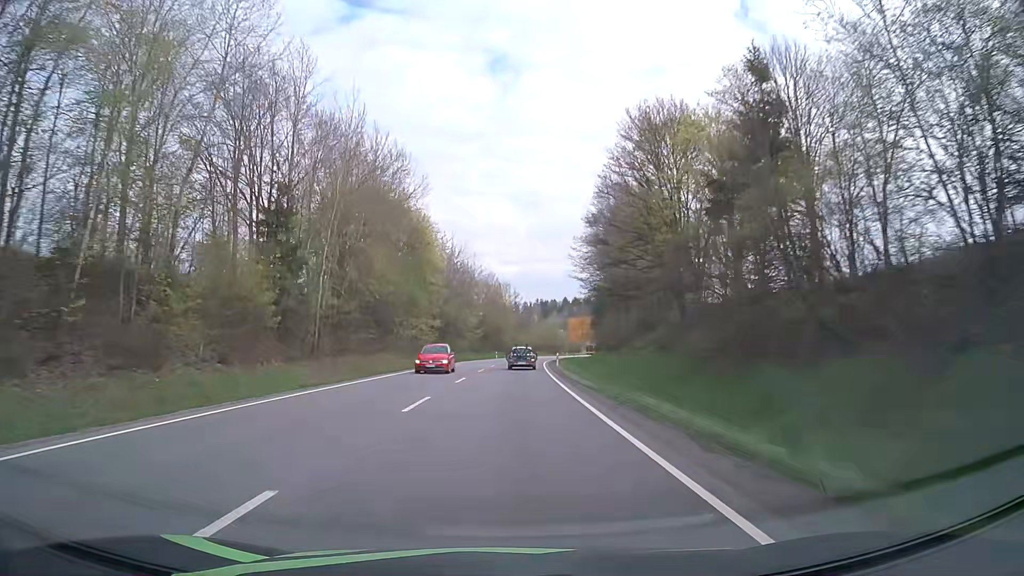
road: primary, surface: asphalt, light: Day
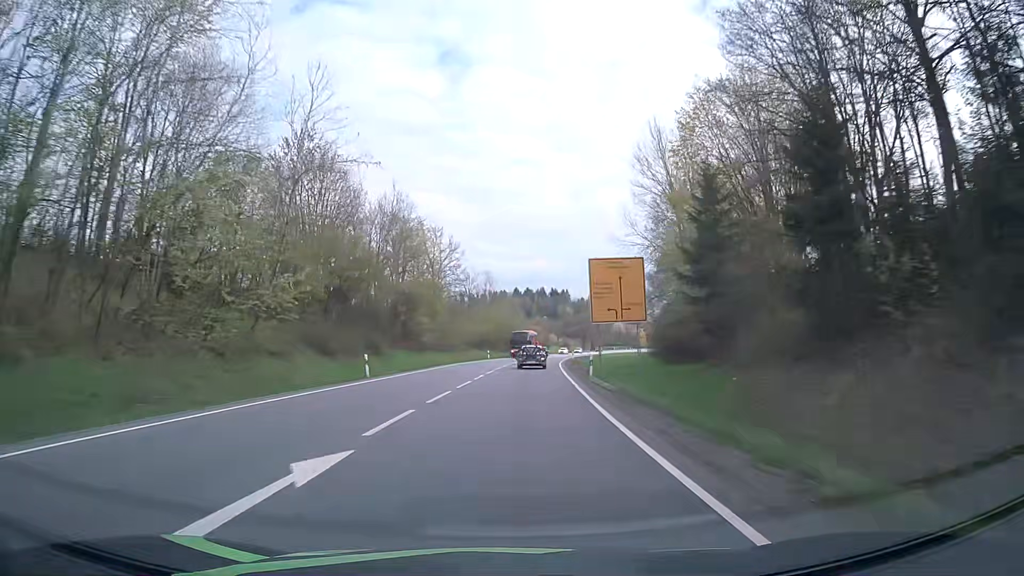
(+2.3, +70.5) m; +4°
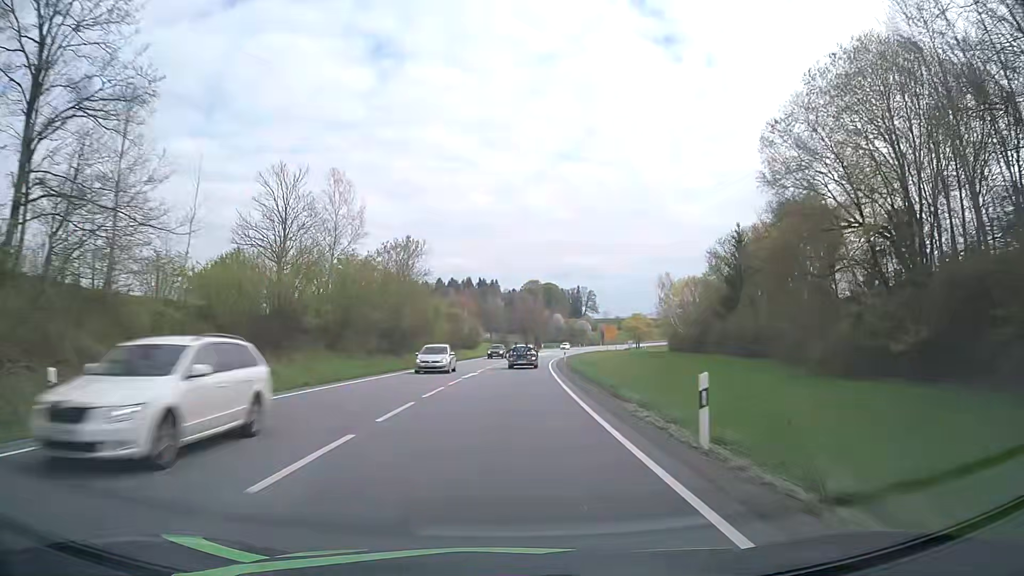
(+4.3, +70.0) m; +6°
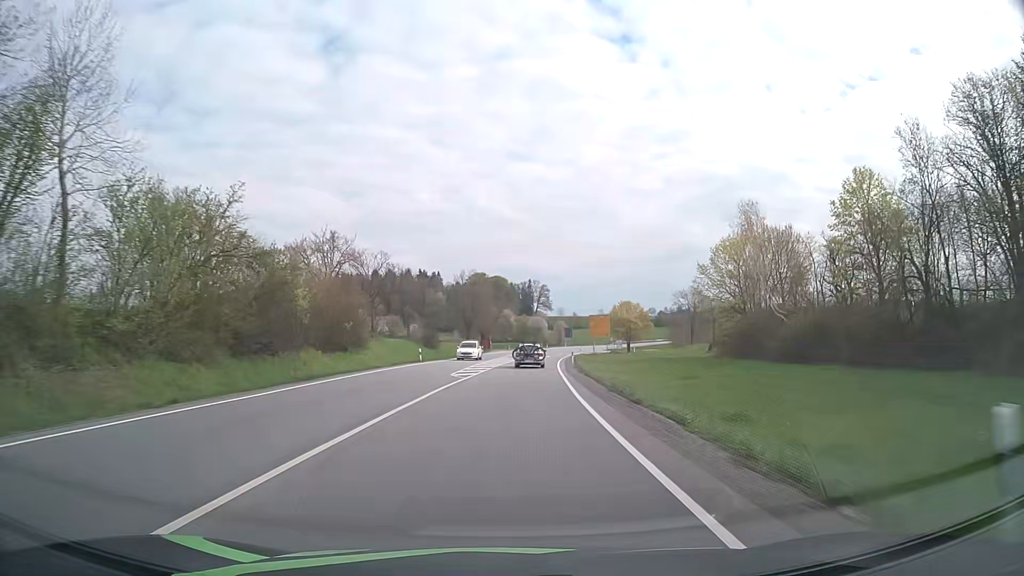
(+2.1, +55.8) m; +5°
(0, +10) (0, +20) (+1, +30) (+1, +40) (+2, +50) (+3, +60) (+4, +70) (+5, +80) (+6, +90) (+8, +100) m
